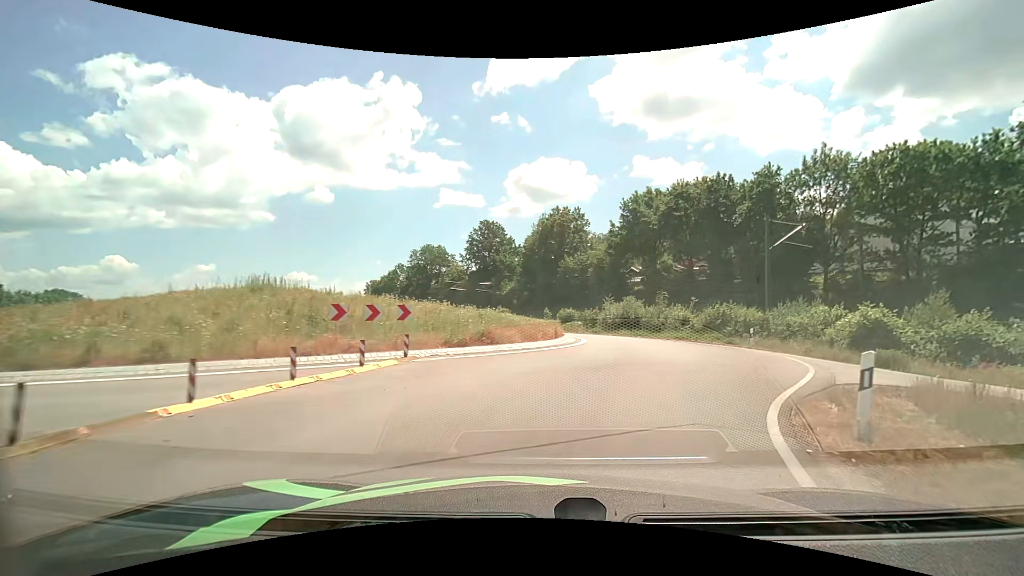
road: primary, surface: asphalt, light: Day
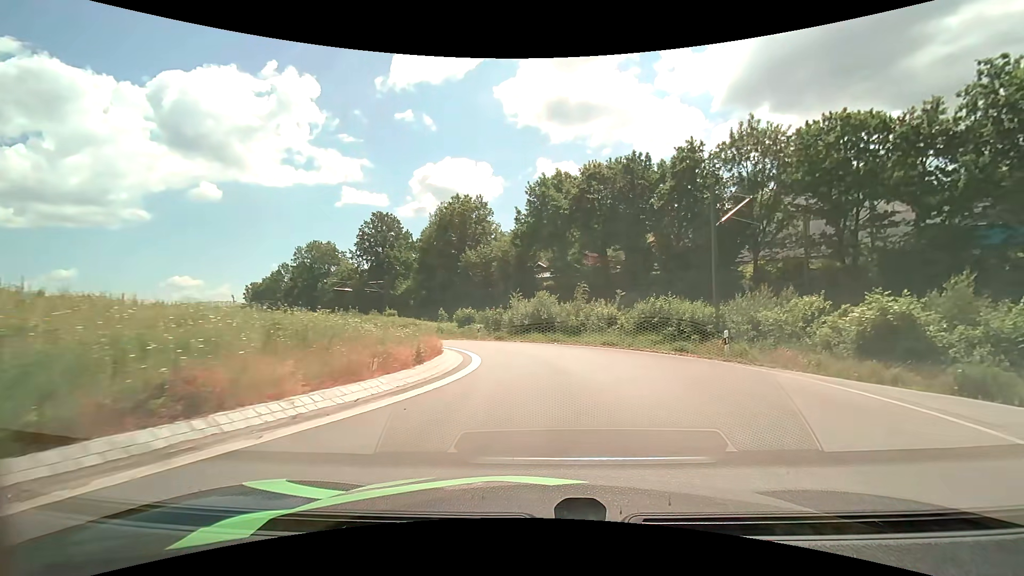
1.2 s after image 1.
(+1.0, +10.2) m; +11°
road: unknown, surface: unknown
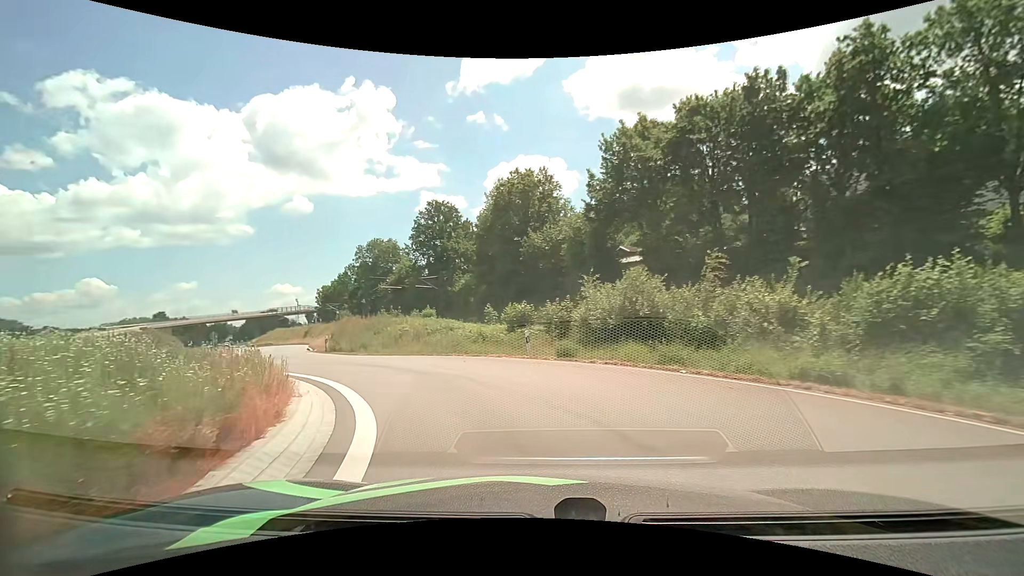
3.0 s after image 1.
(-0.2, +14.5) m; -9°
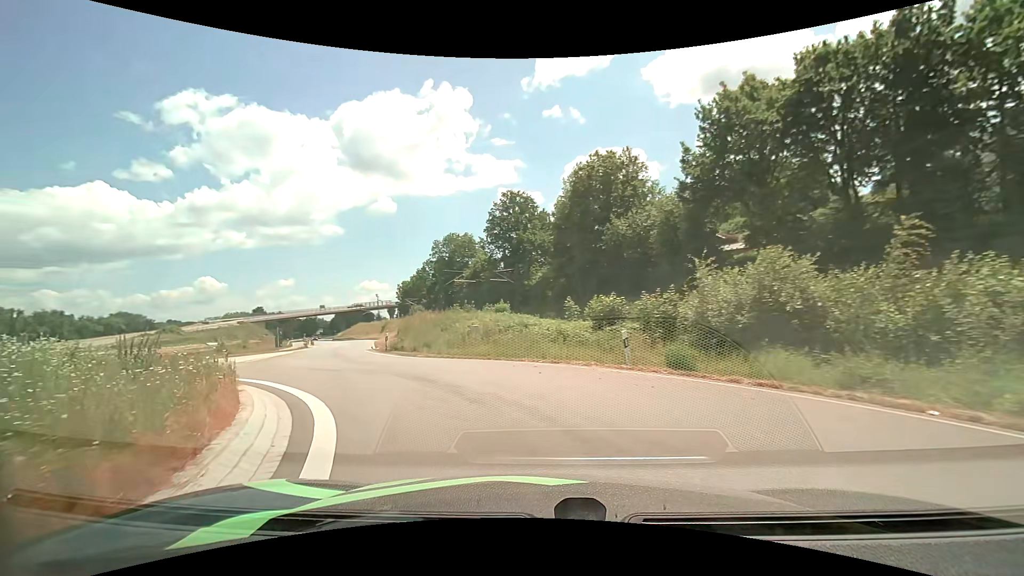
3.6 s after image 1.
(-0.3, +4.7) m; -9°
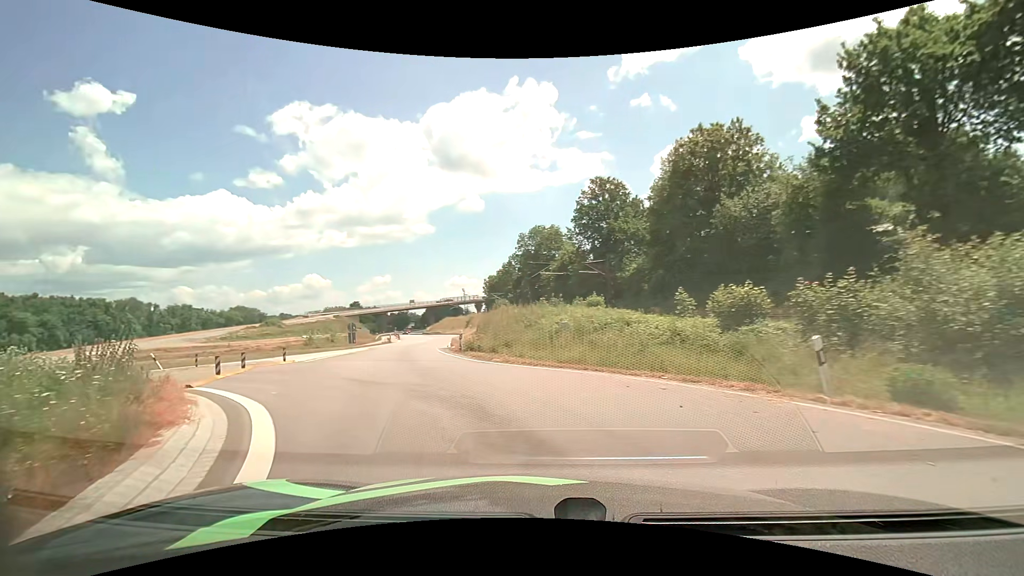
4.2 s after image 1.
(-0.4, +4.7) m; -10°
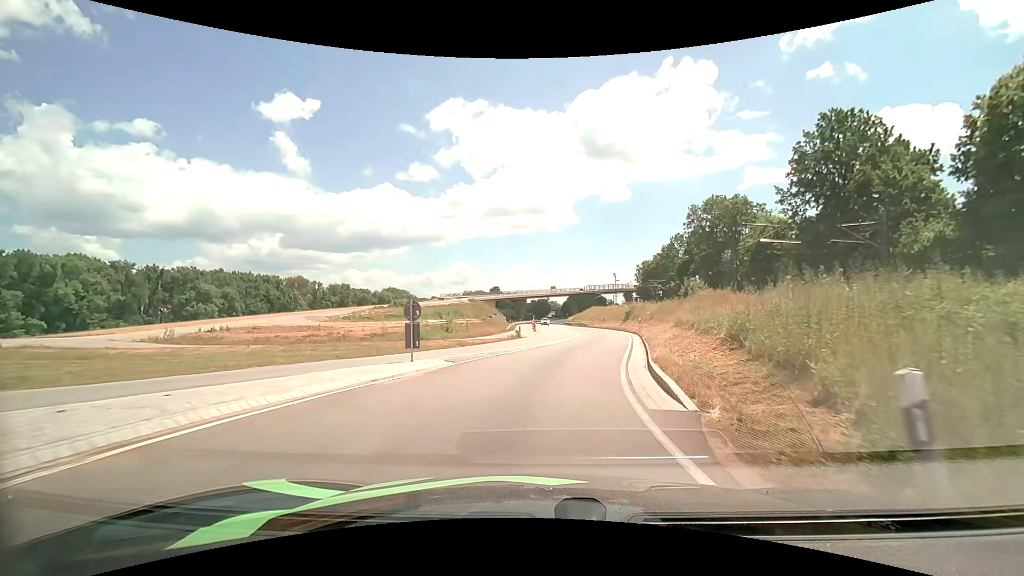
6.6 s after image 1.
(-4.6, +20.0) m; -17°
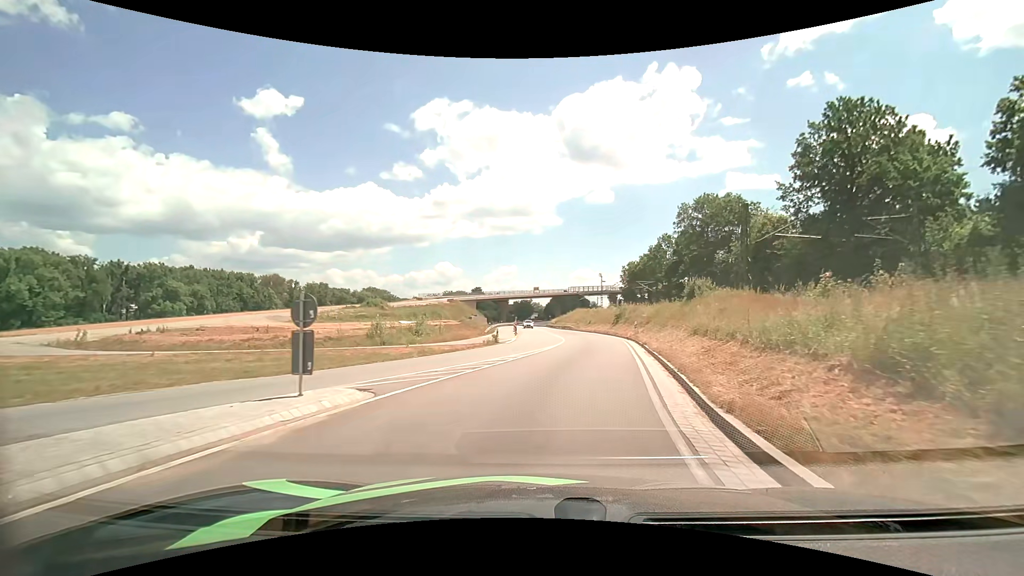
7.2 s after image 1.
(+0.1, +5.7) m; +1°
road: primary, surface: asphalt
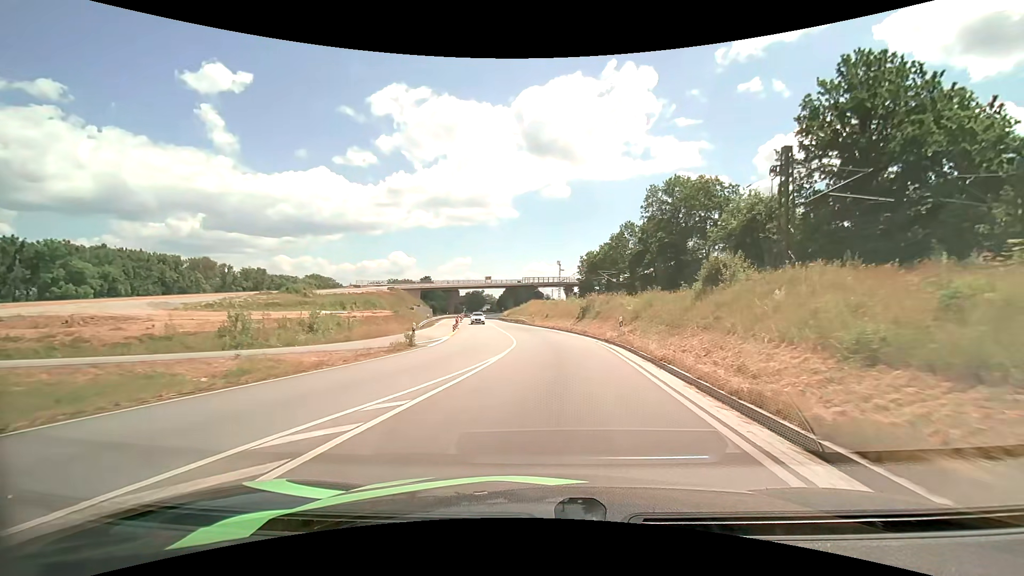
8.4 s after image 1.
(+0.6, +12.3) m; +6°
(0, +10) (0, +20) (0, +30) (0, +40) (-1, +50) (-2, +60) (-4, +70) (-5, +80) (-7, +90) (-8, +99) m
